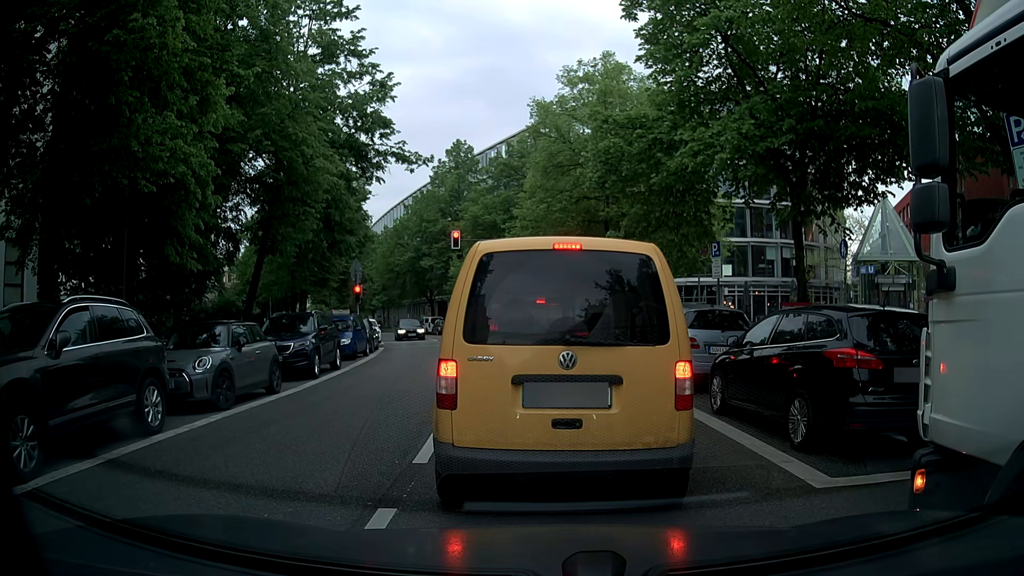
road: tertiary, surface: asphalt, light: Day
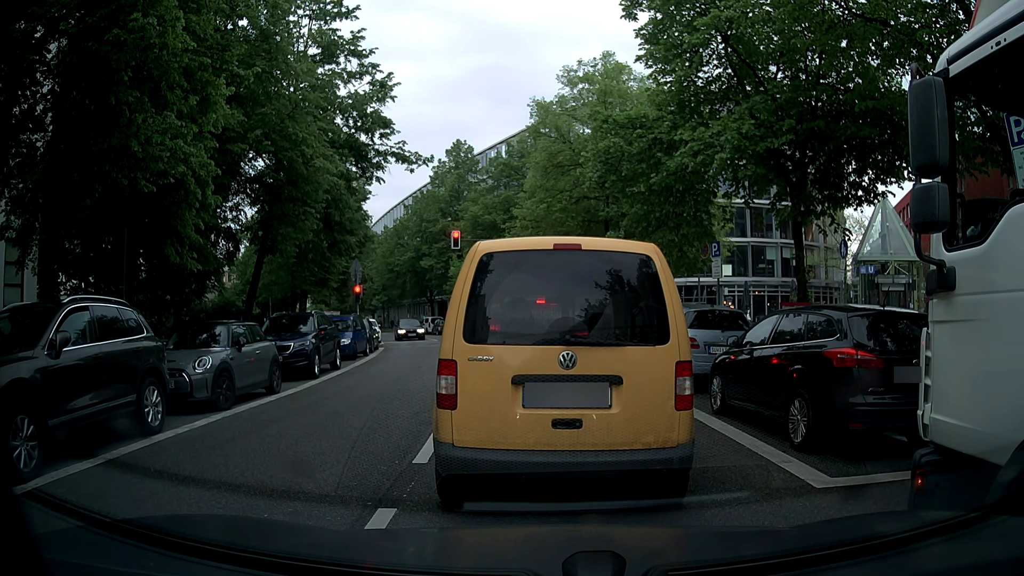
(0.0, 0.0) m; 0°
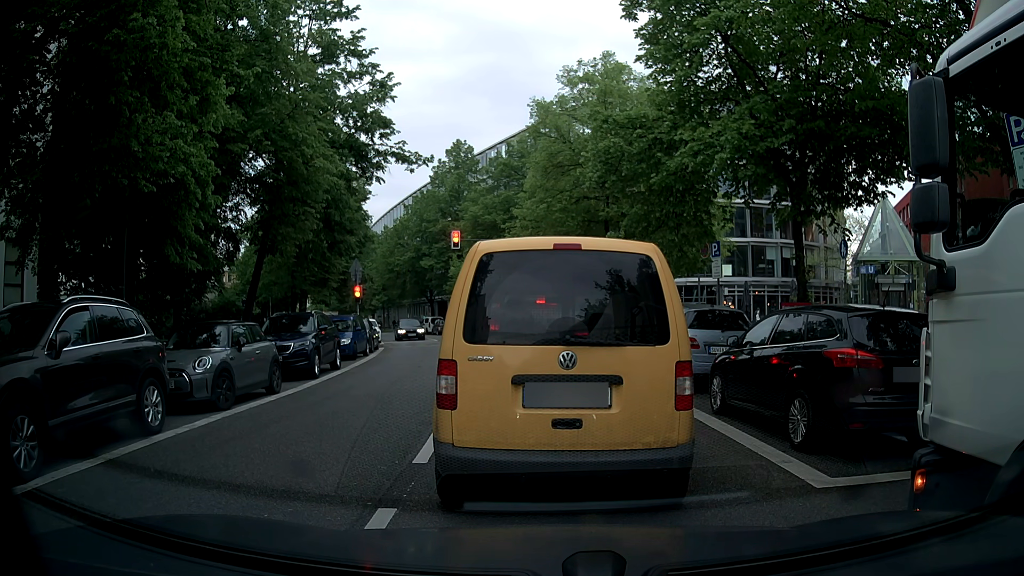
(0.0, 0.0) m; 0°
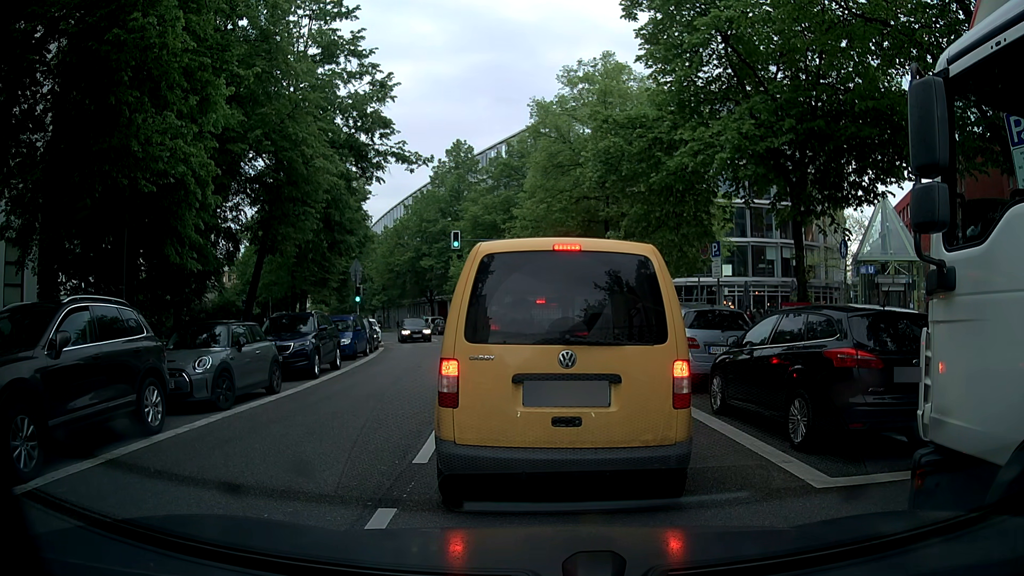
(0.0, 0.0) m; 0°
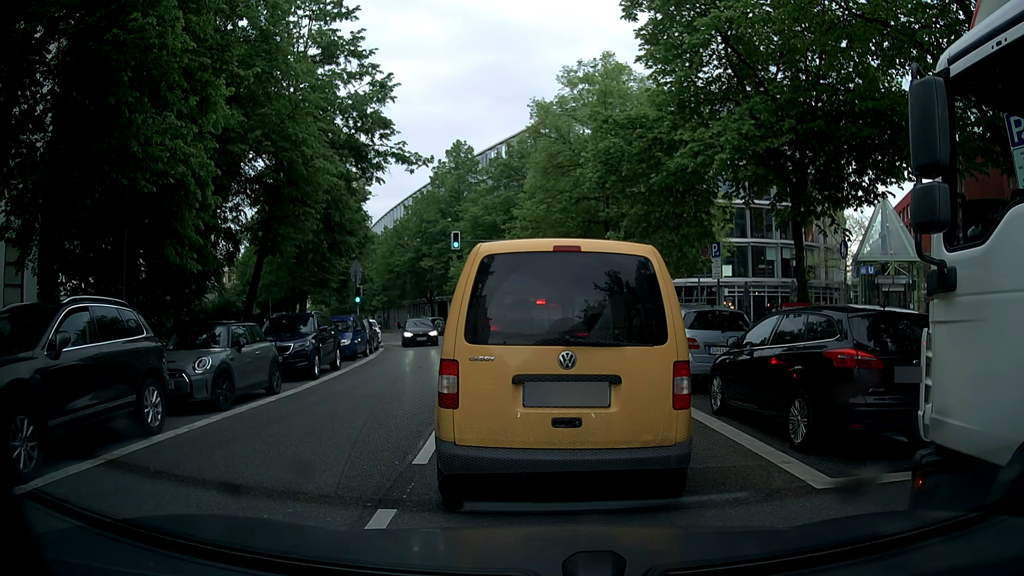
(0.0, 0.0) m; 0°
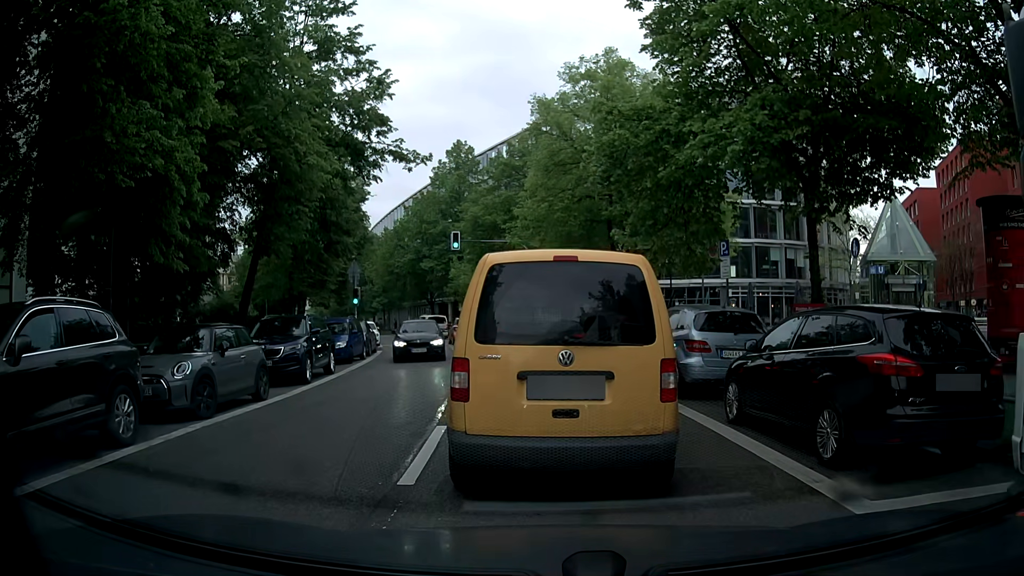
(0.0, +0.7) m; 0°
